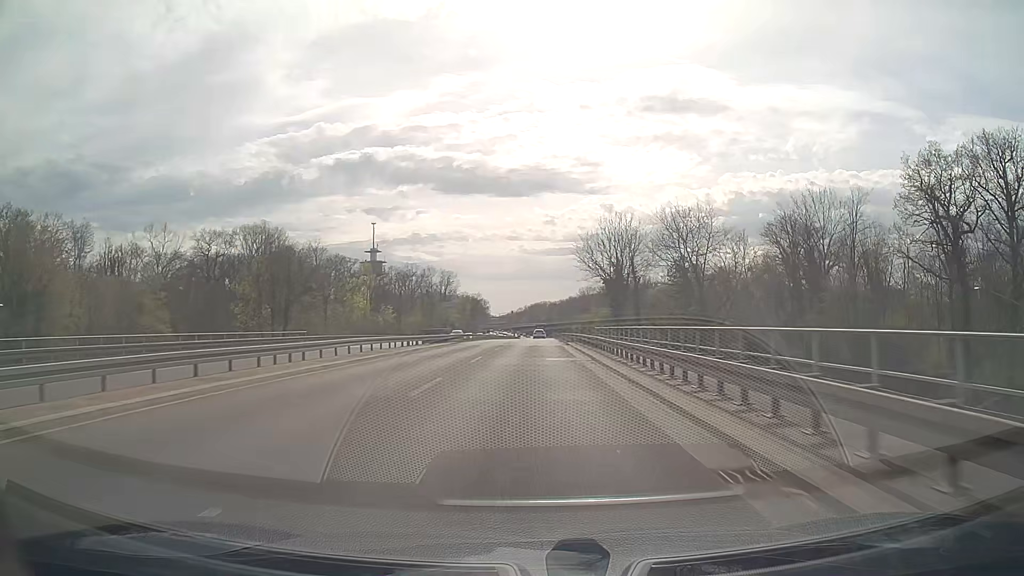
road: trunk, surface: asphalt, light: Day
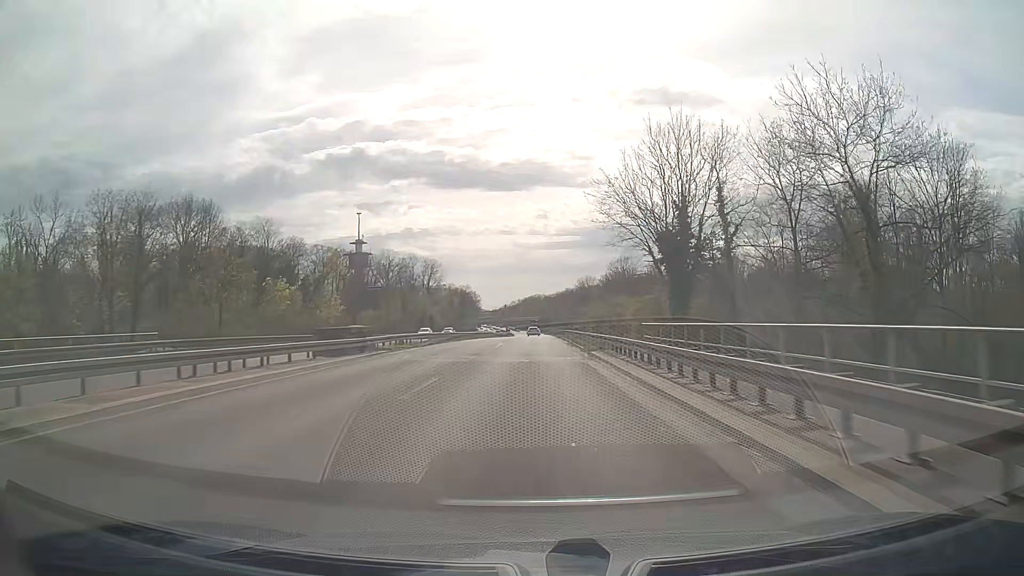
(+0.1, +24.8) m; +1°
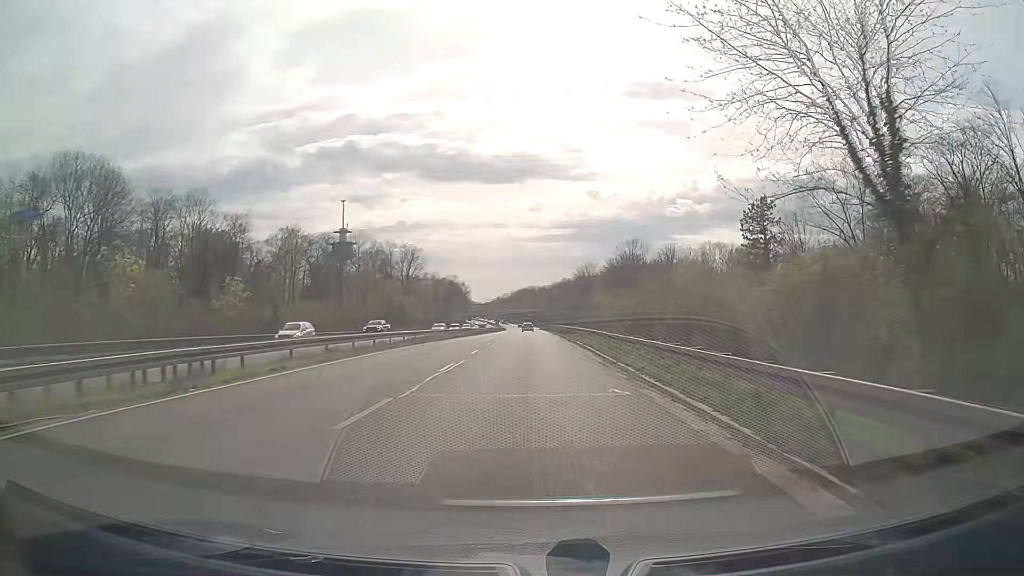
(+0.1, +24.9) m; +1°
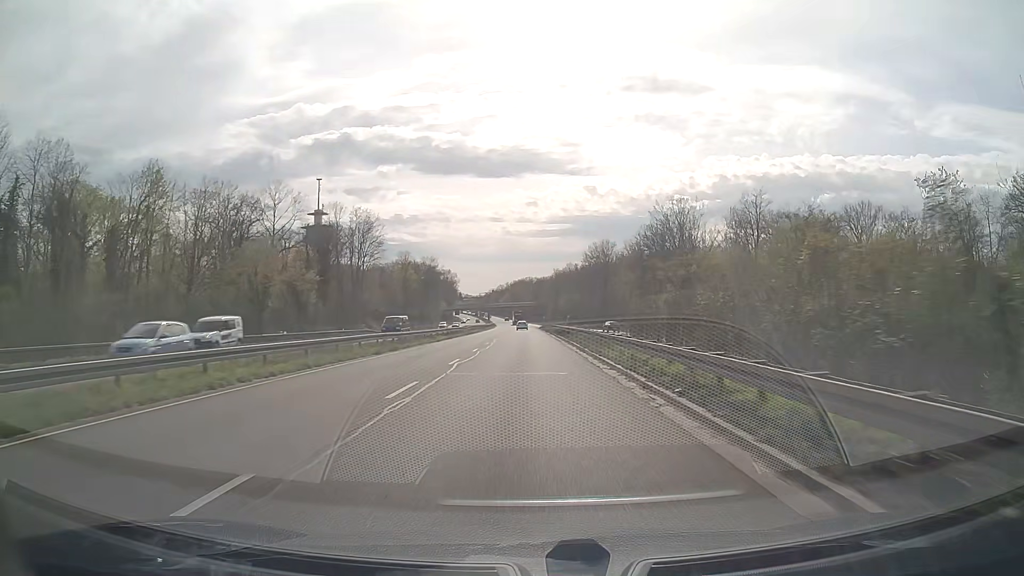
(+0.1, +50.2) m; 0°
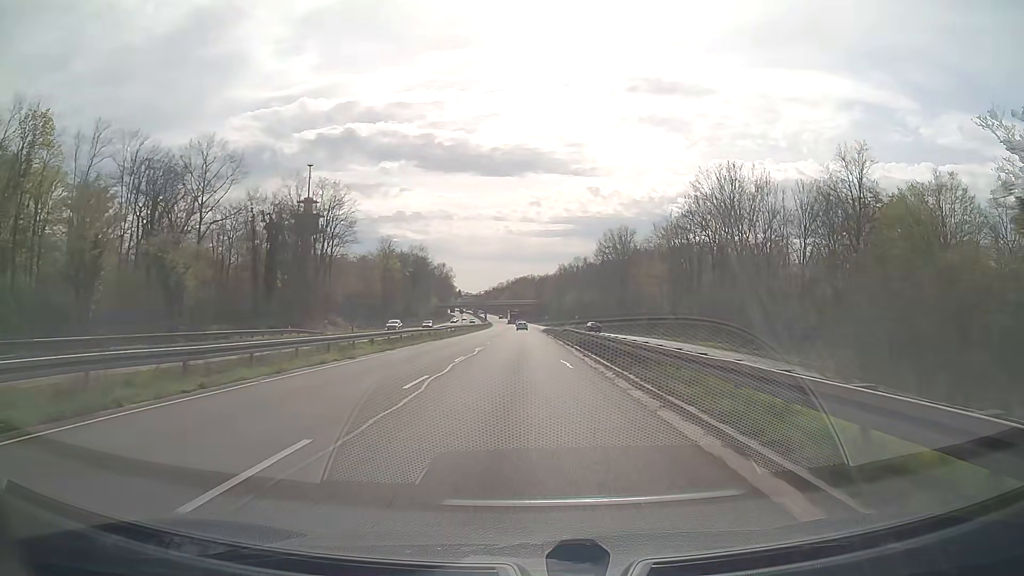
(0.0, +25.2) m; 0°
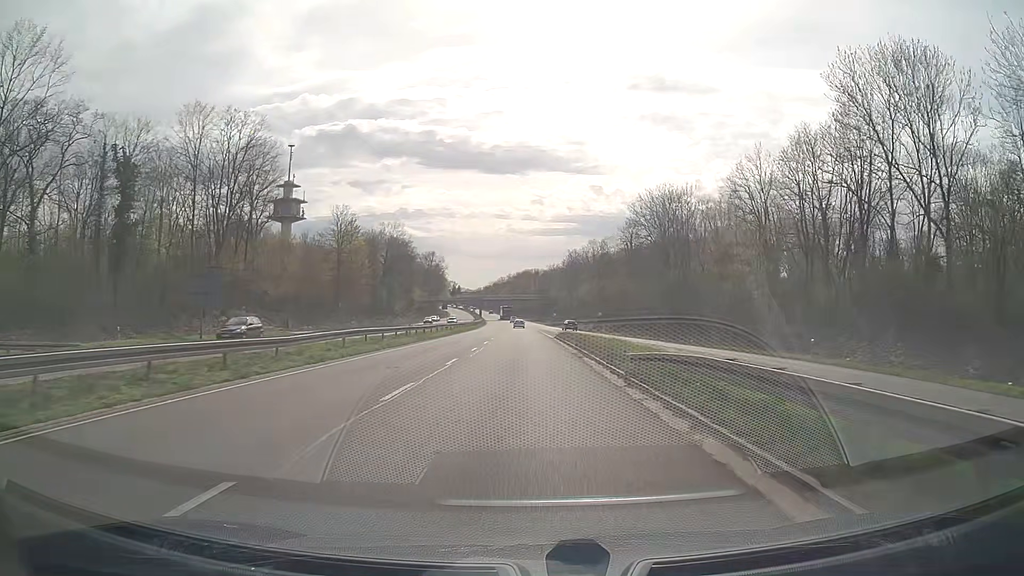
(0.0, +37.9) m; 0°
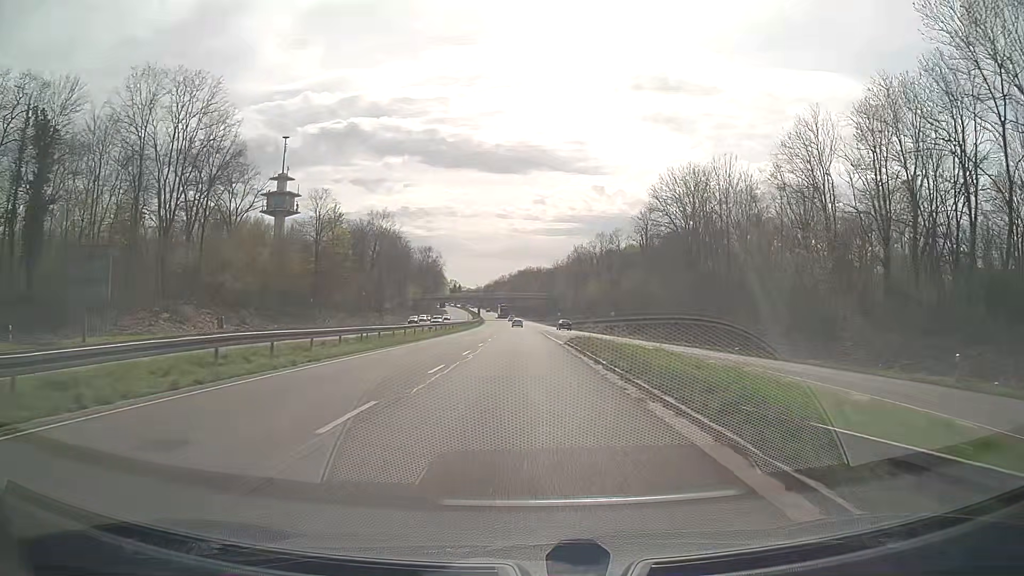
(0.0, +12.7) m; 0°
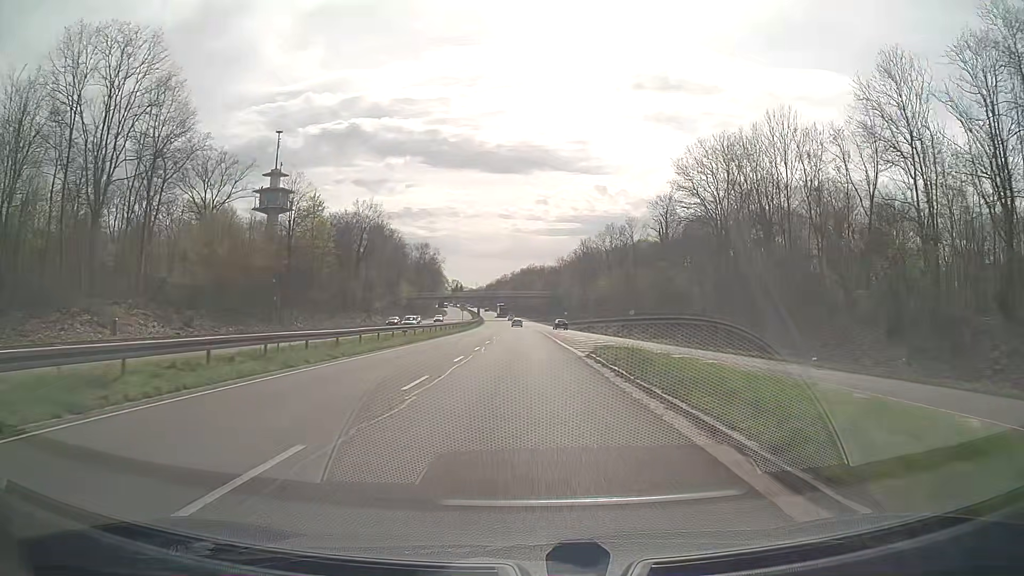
(0.0, +12.6) m; 0°
(0, +10) (0, +20) (0, +30) (0, +40) (0, +50) (-1, +60) (-1, +70) (-1, +80) (-1, +90) (-2, +100) m
